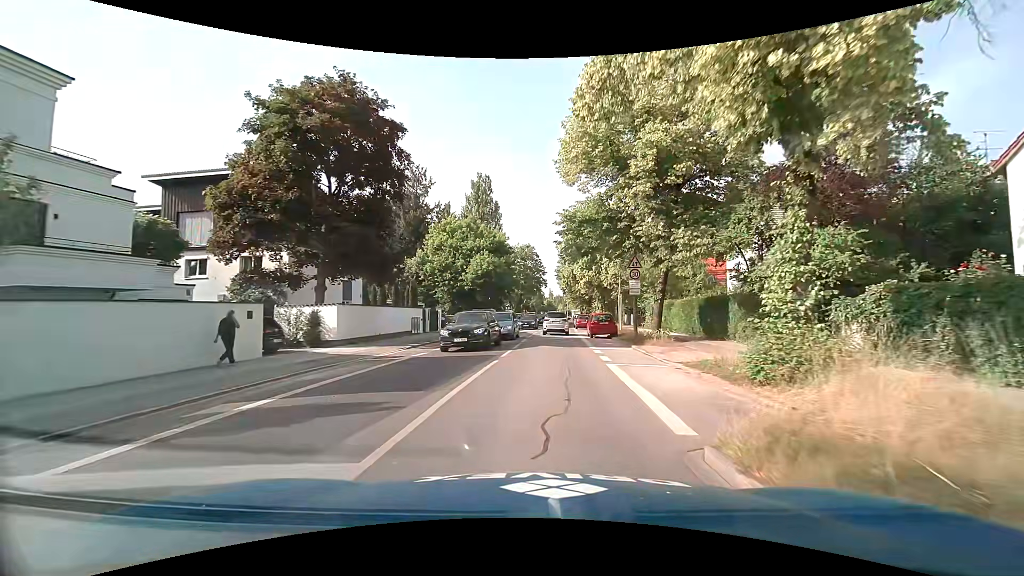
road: secondary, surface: asphalt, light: Day
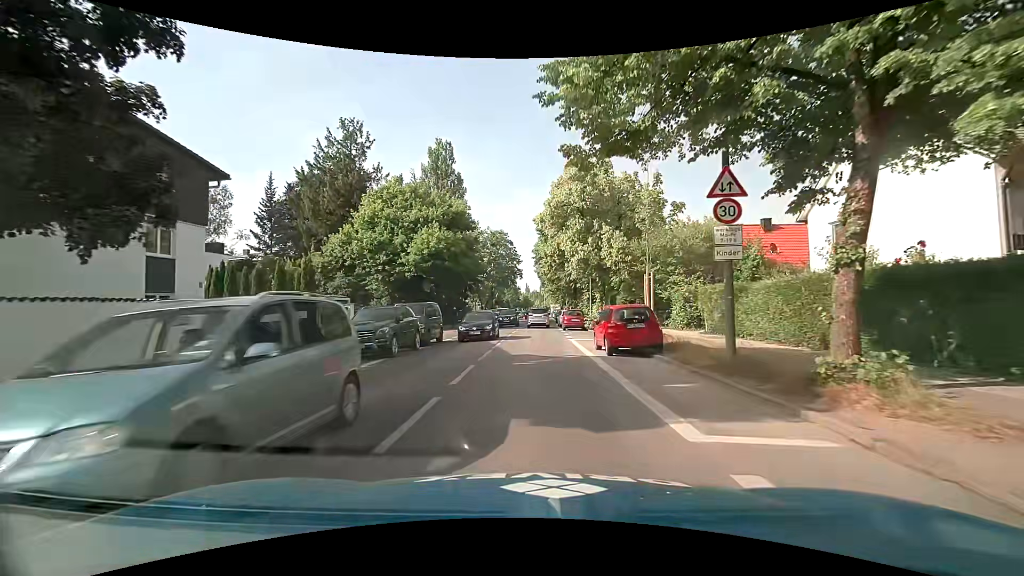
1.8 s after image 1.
(+0.6, +15.6) m; +4°
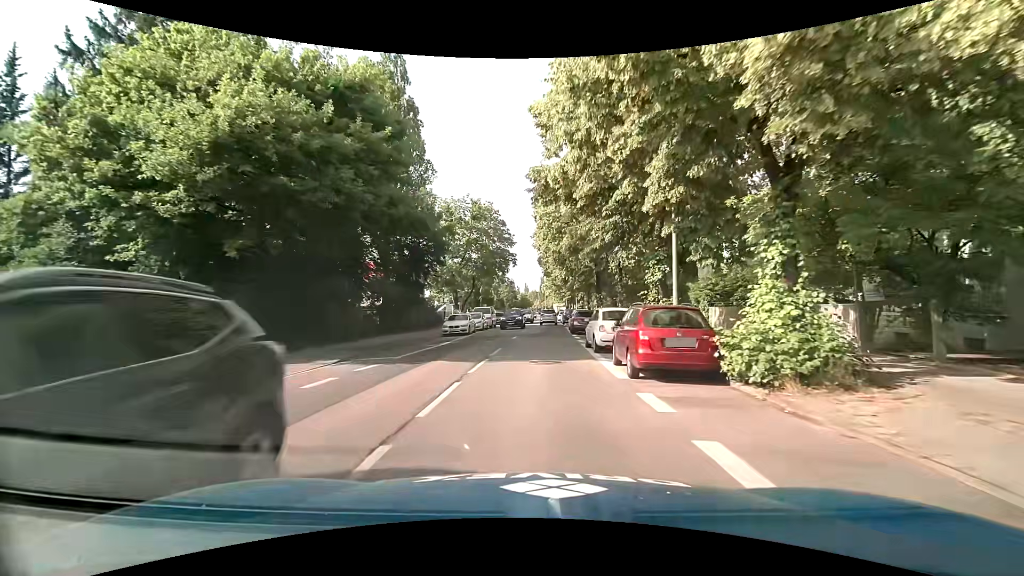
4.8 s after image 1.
(0.0, +25.3) m; -1°
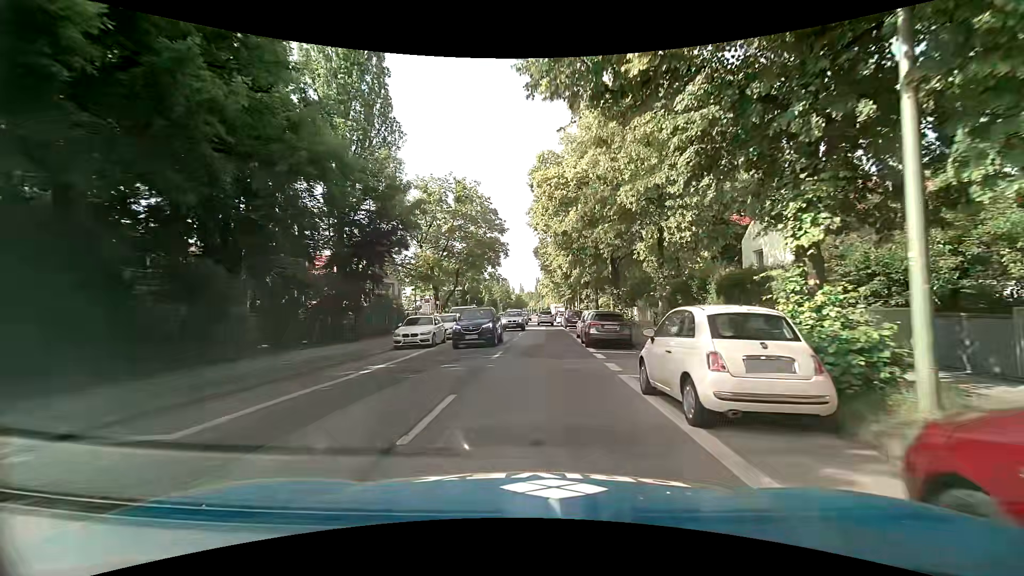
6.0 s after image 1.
(+0.1, +10.2) m; +1°
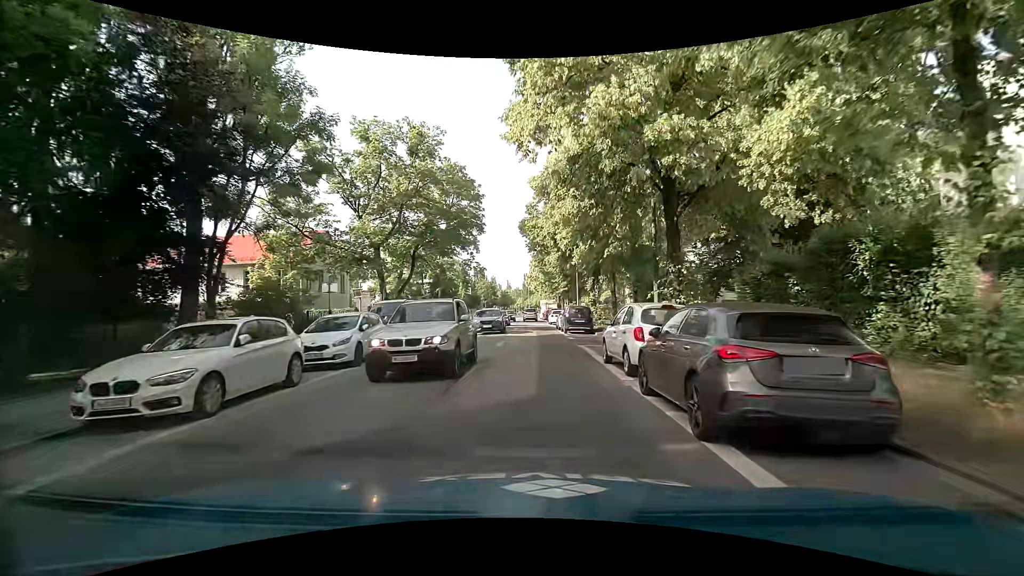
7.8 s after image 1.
(0.0, +14.3) m; +1°
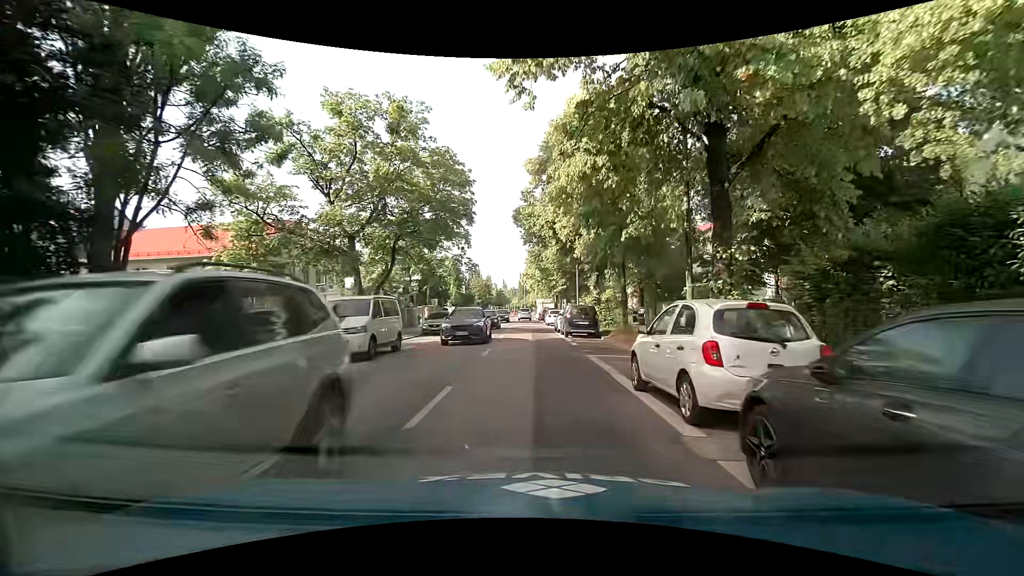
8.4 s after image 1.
(0.0, +4.2) m; 0°
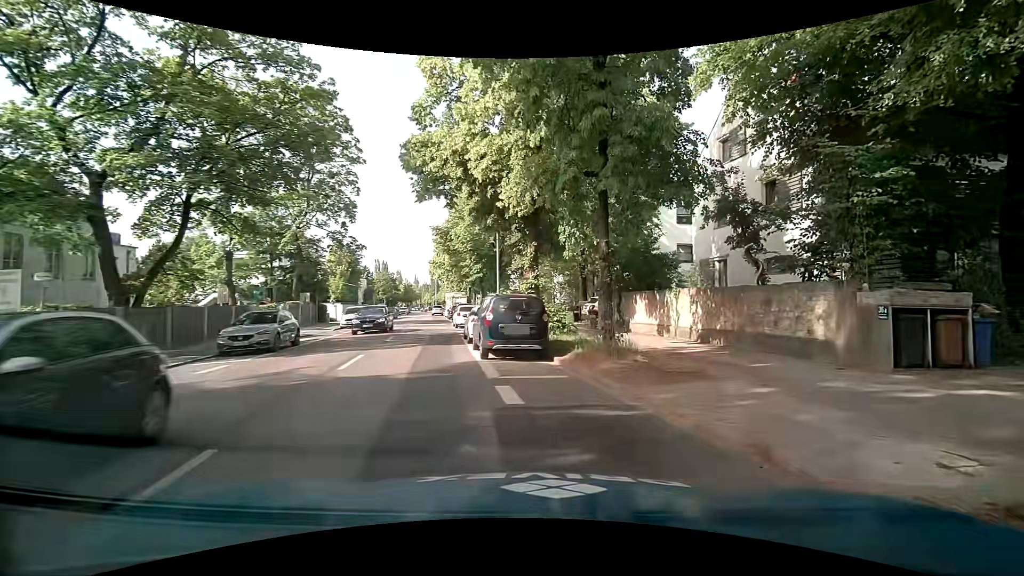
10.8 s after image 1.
(+0.4, +12.3) m; +10°
